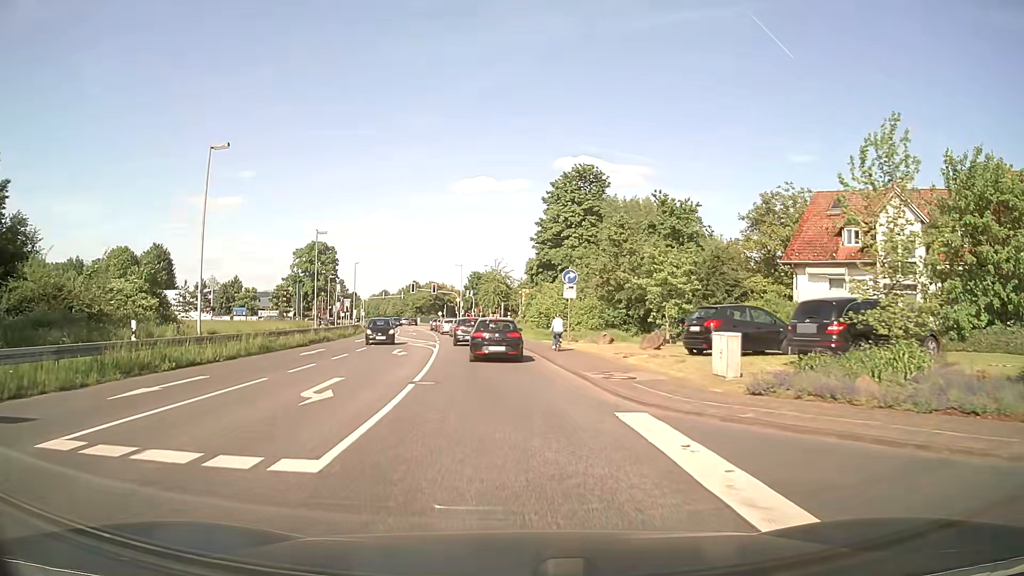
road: secondary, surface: asphalt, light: Day
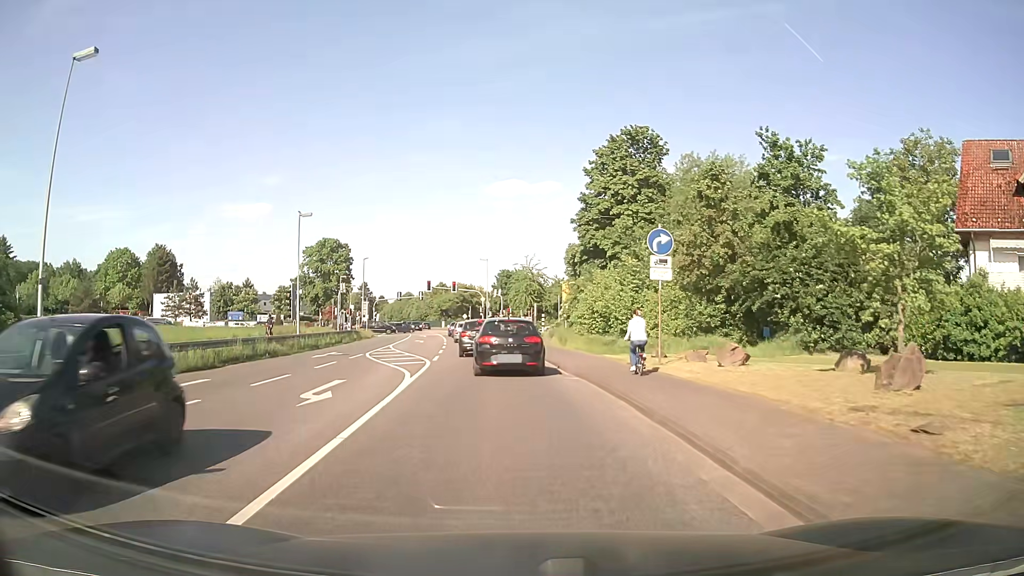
(-0.3, +14.9) m; -3°
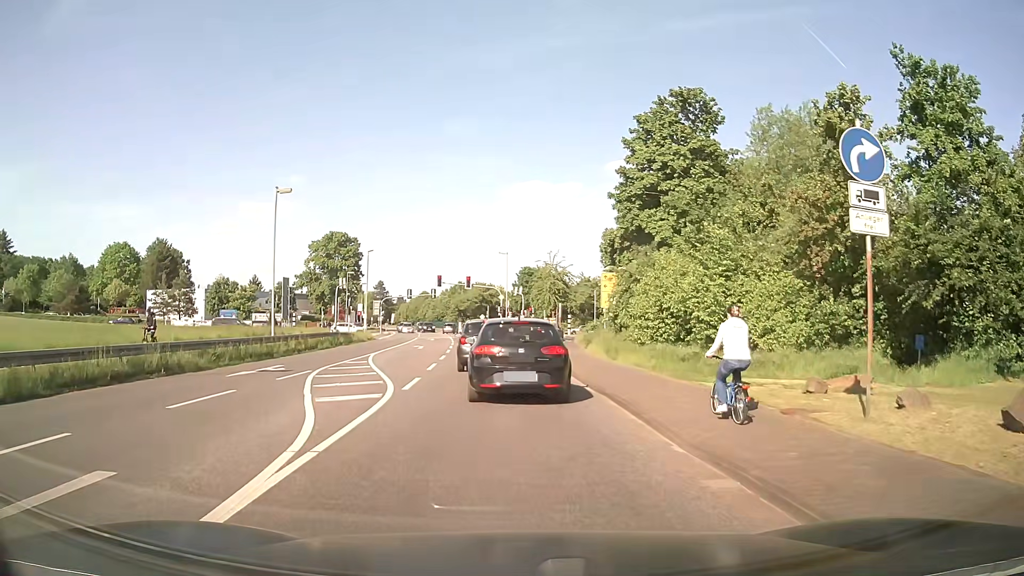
(-0.1, +10.1) m; -2°
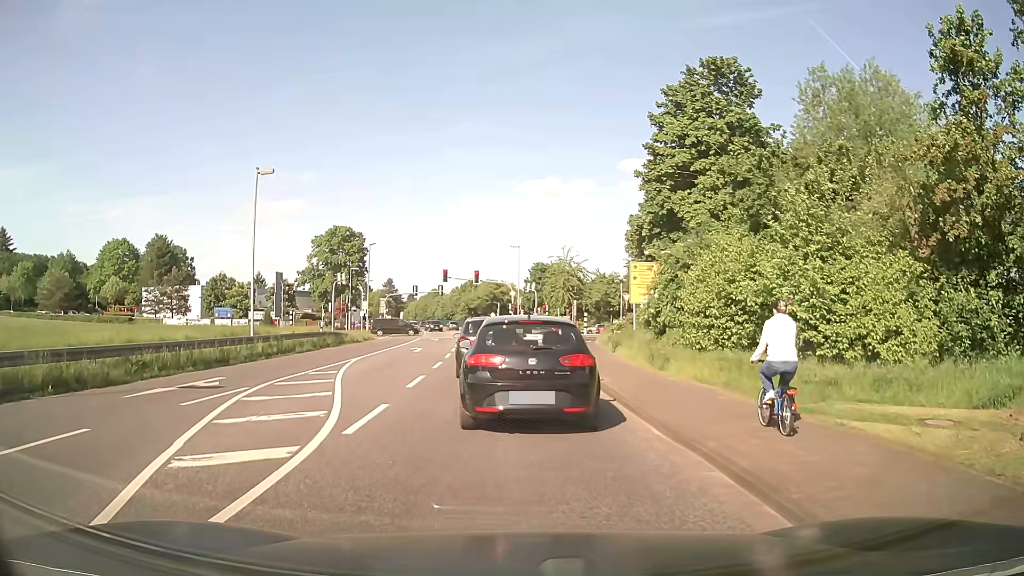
(0.0, +5.4) m; -1°
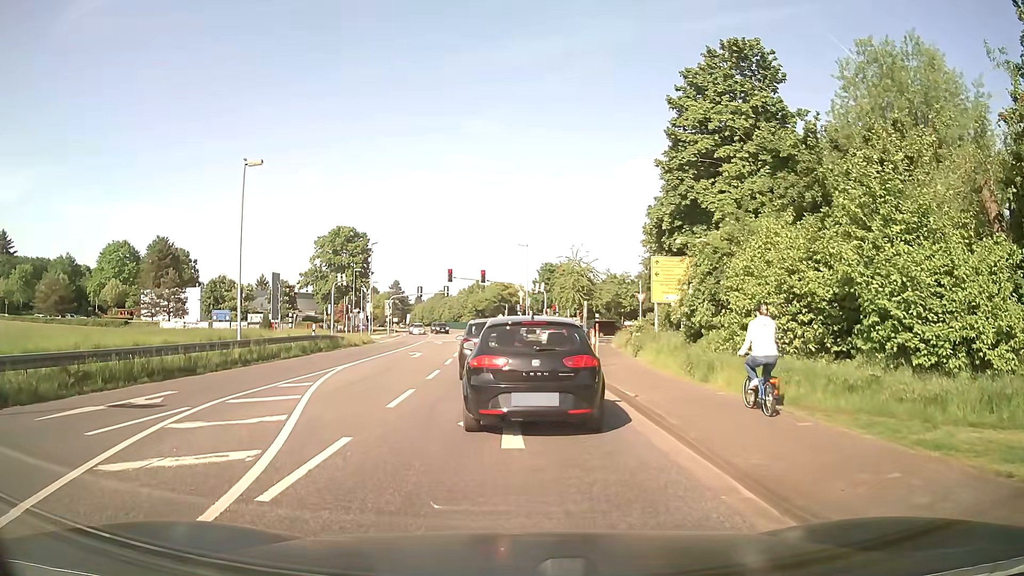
(0.0, +3.2) m; 0°
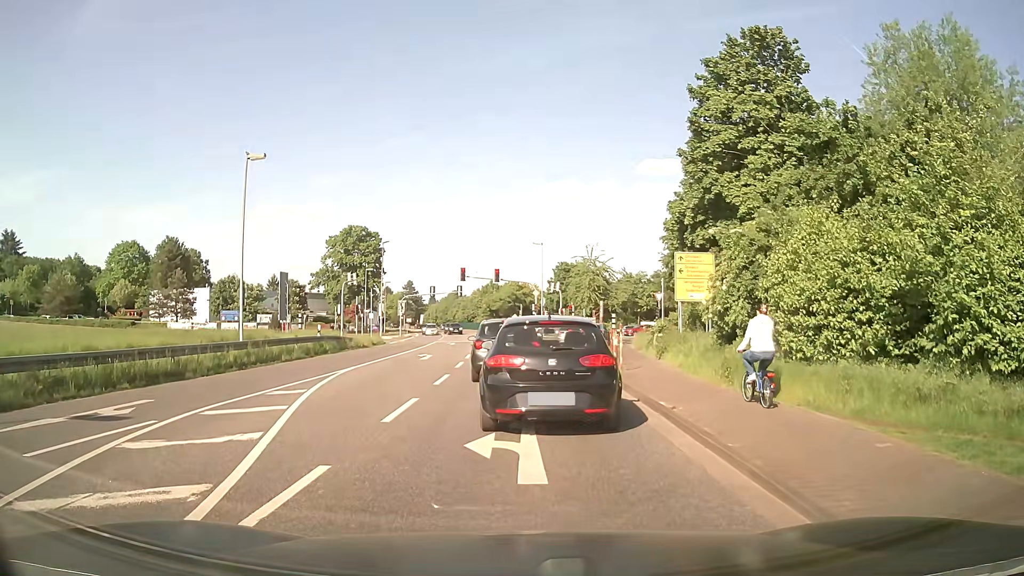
(0.0, +1.7) m; +1°
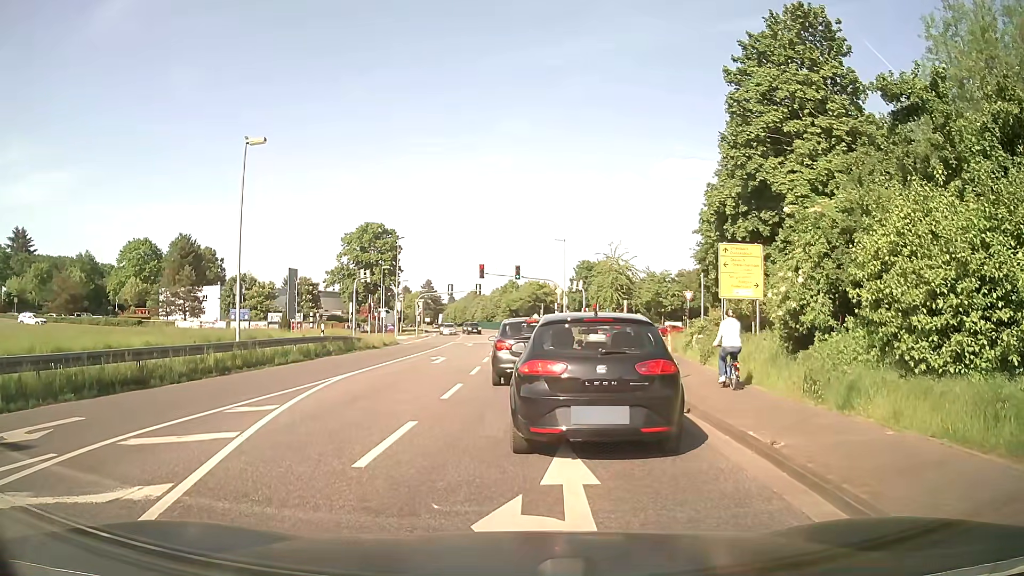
(-0.2, +3.0) m; -4°
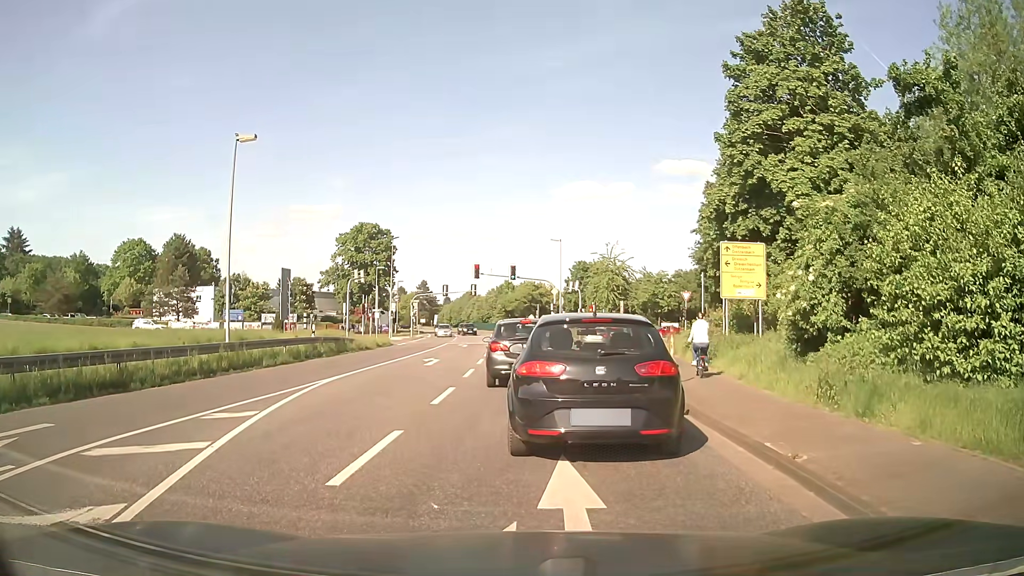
(0.0, +0.7) m; 0°
(0, +10) (0, +20) (+1, +30) (+1, +40) (+1, +50) (+1, +60) (0, +70) (0, +80) (-1, +90) (-2, +100) m
